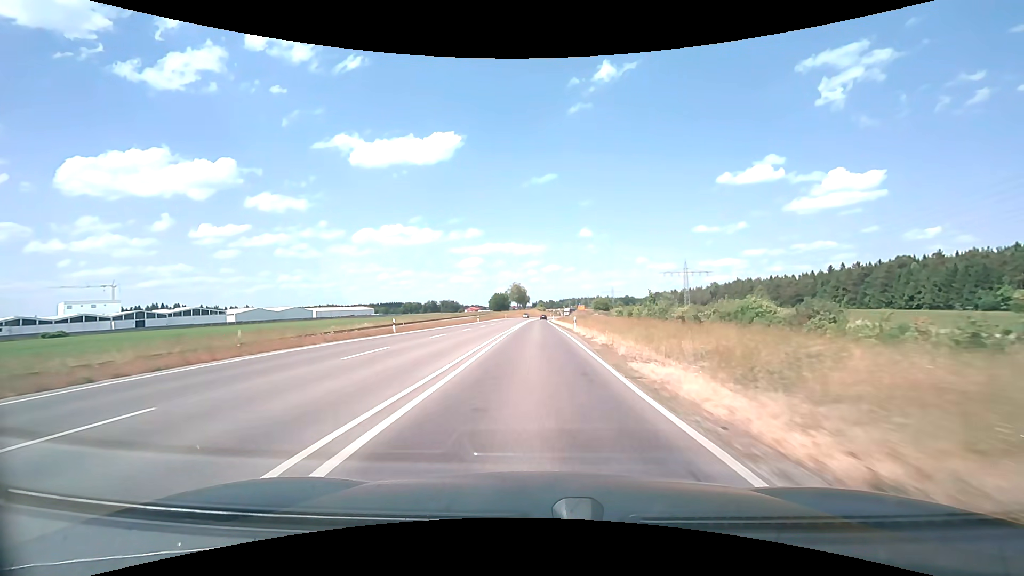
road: trunk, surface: asphalt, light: Day
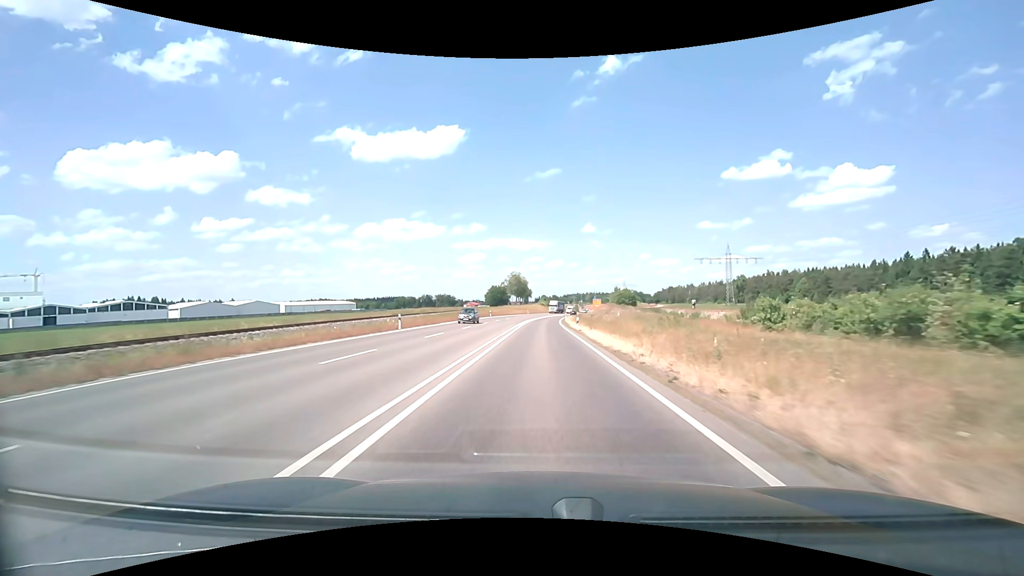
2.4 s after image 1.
(-0.1, +50.4) m; 0°
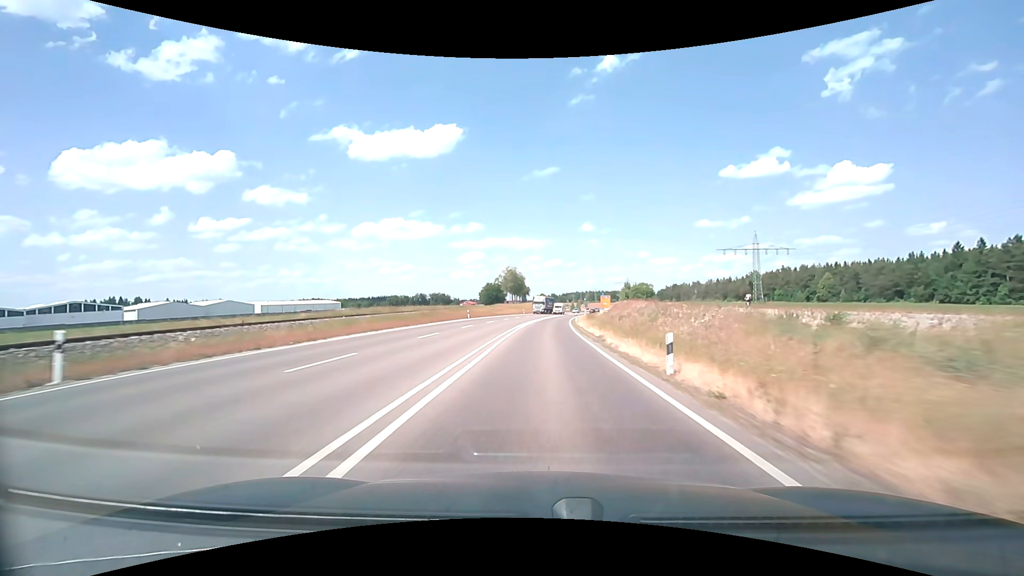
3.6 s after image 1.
(+0.1, +25.9) m; 0°
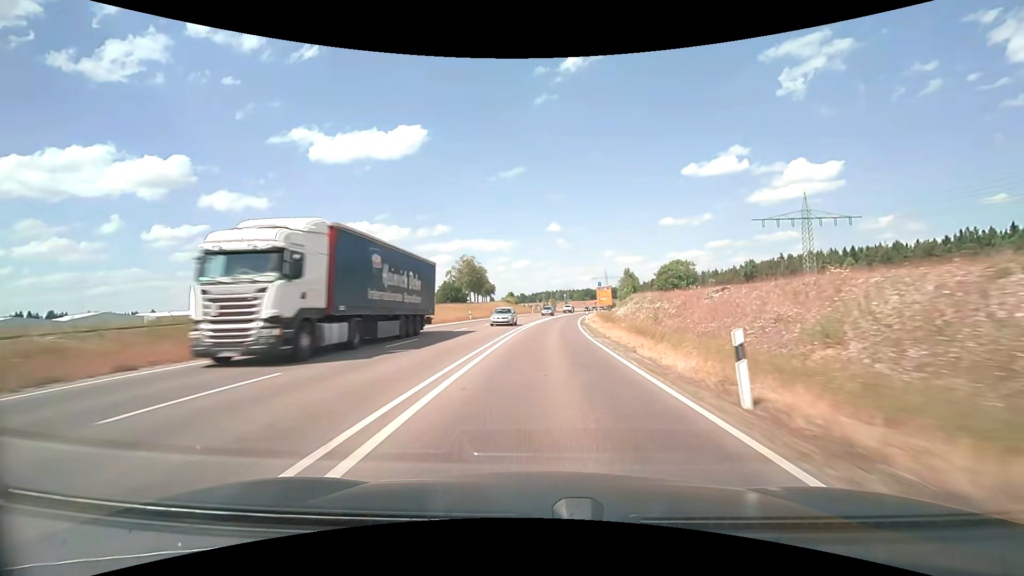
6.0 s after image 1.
(+1.1, +52.8) m; +3°
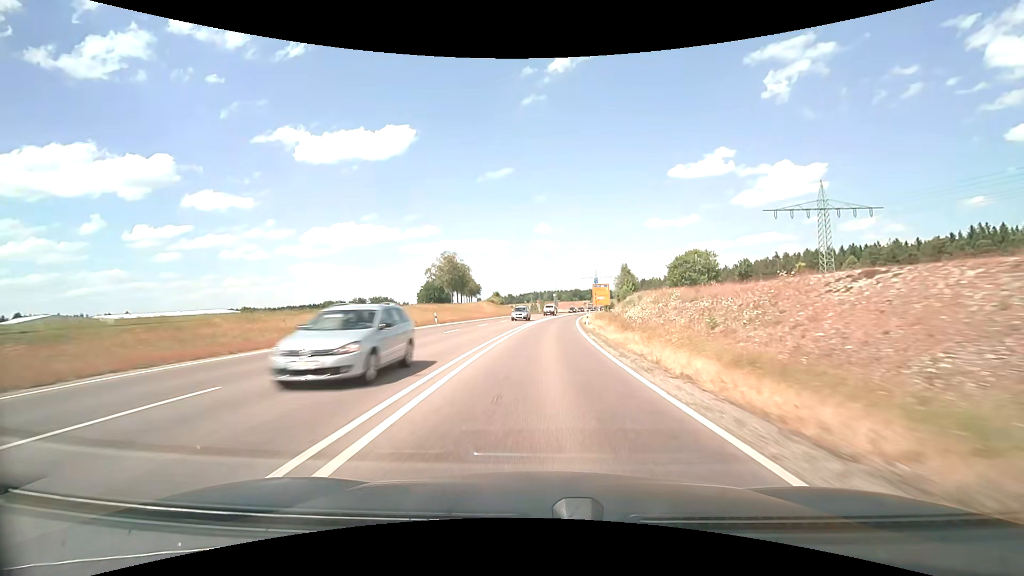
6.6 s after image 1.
(+0.1, +13.5) m; +1°
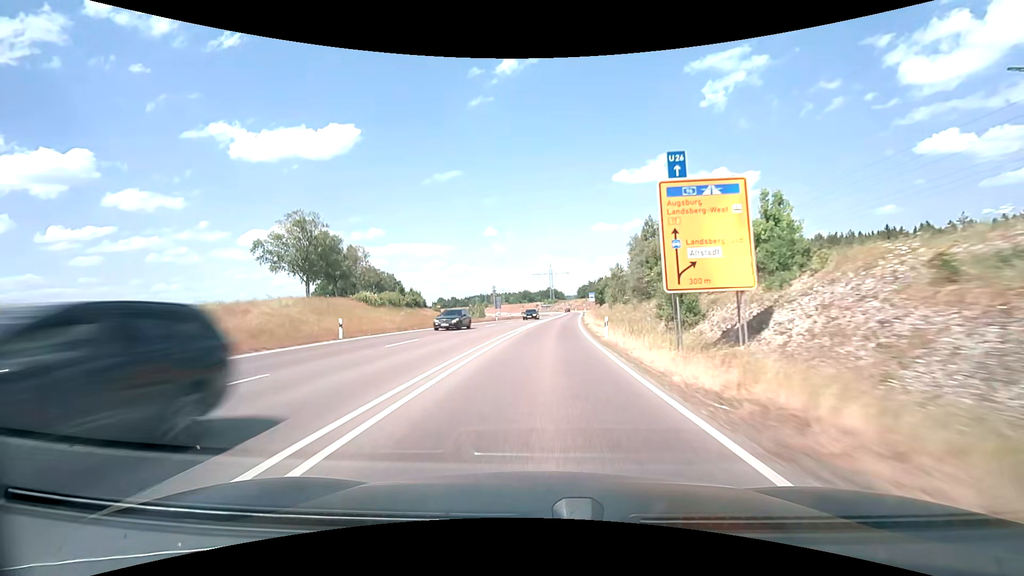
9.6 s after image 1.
(+3.7, +69.0) m; +6°
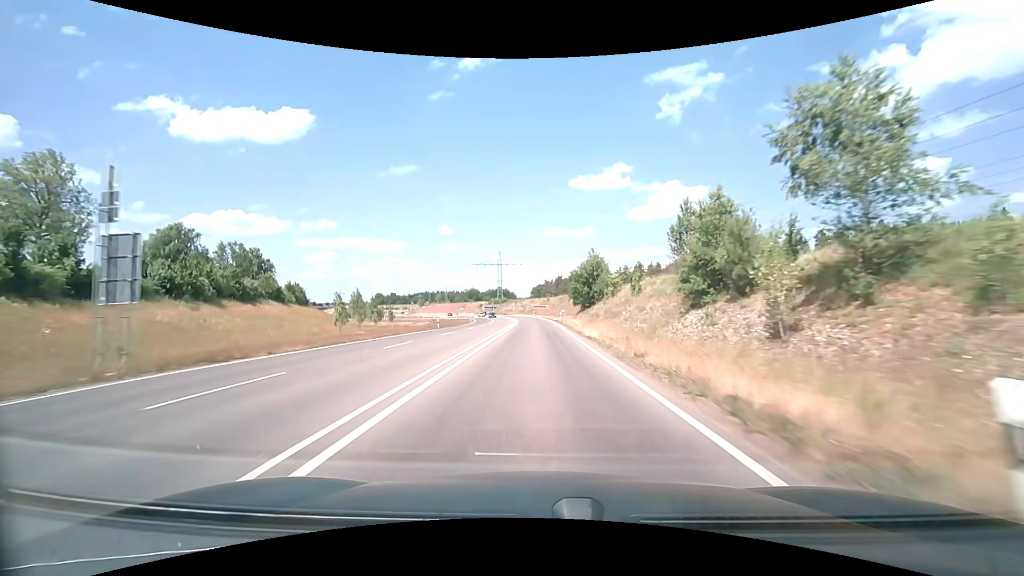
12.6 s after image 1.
(+3.9, +70.6) m; +5°
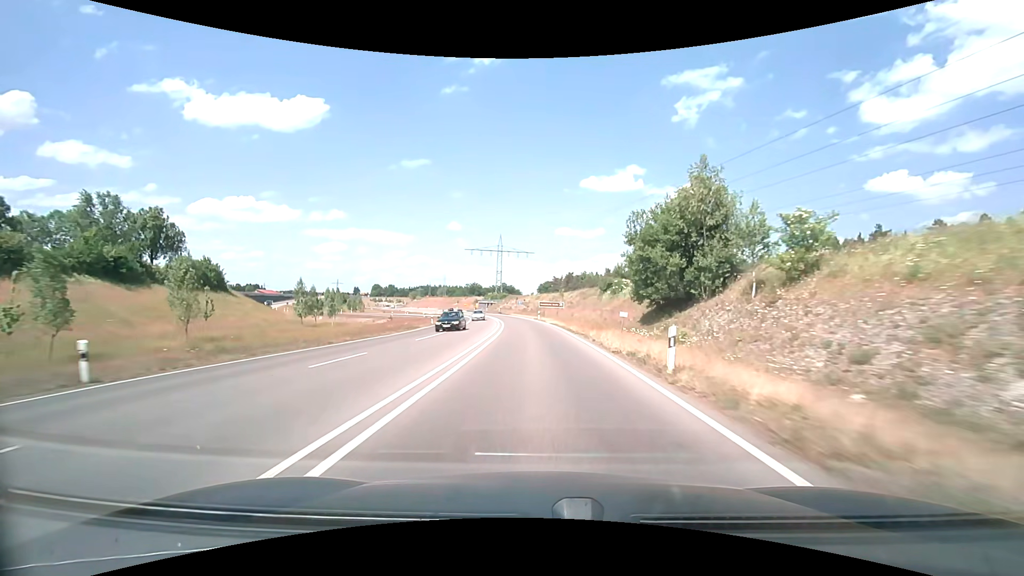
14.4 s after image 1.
(-0.2, +42.7) m; -1°
(0, +10) (0, +20) (0, +30) (-1, +40) (-1, +50) (-2, +60) (-3, +70) (-5, +80) (-6, +90) (-7, +100) m
